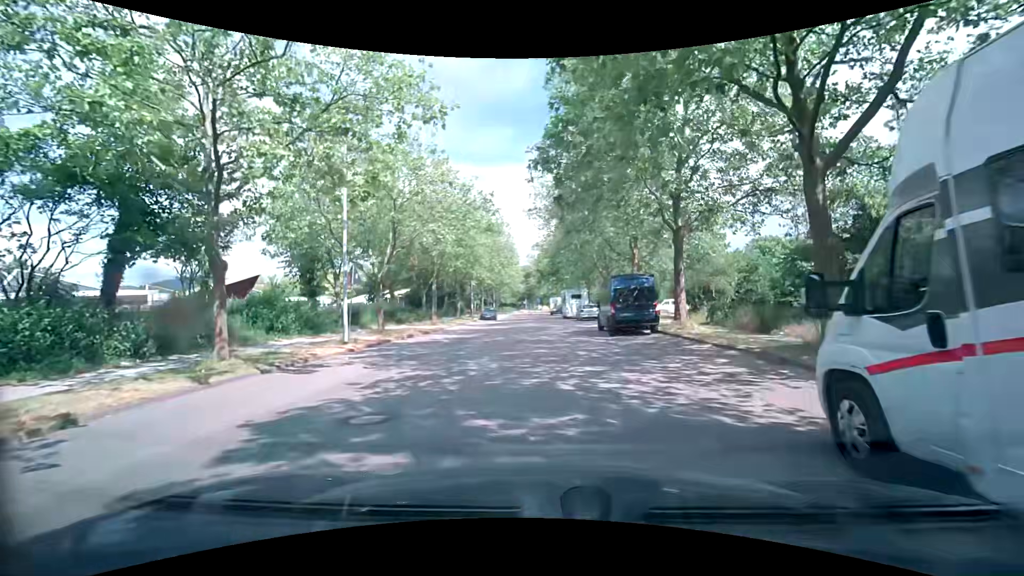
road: residential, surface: asphalt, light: Day
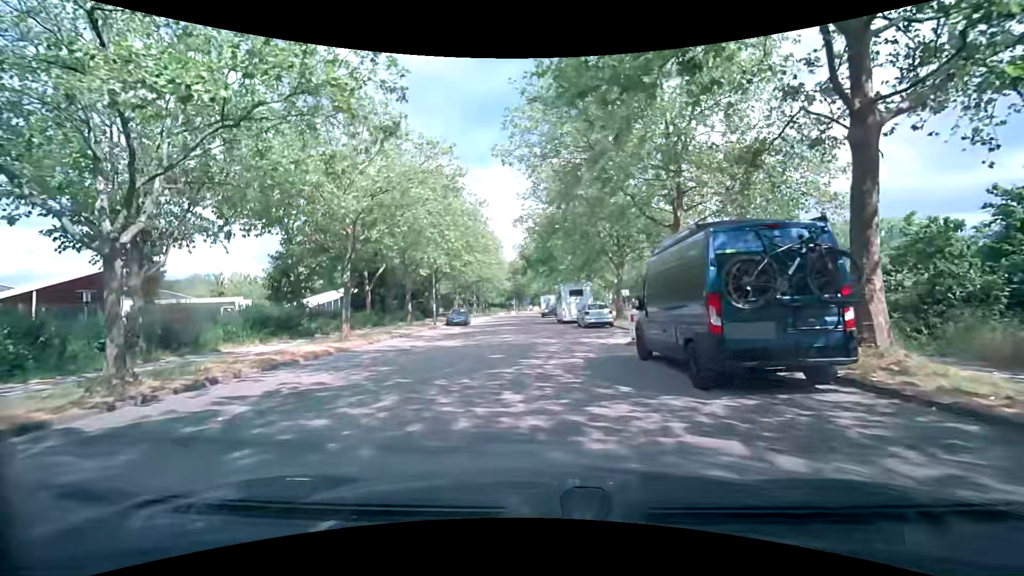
(+0.1, +14.2) m; 0°
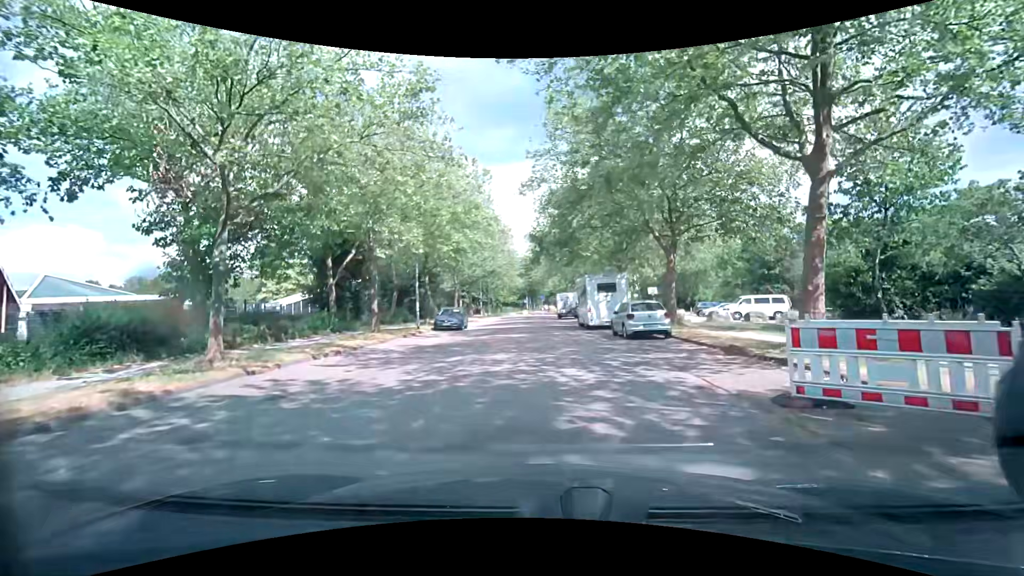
(0.0, +9.5) m; -3°
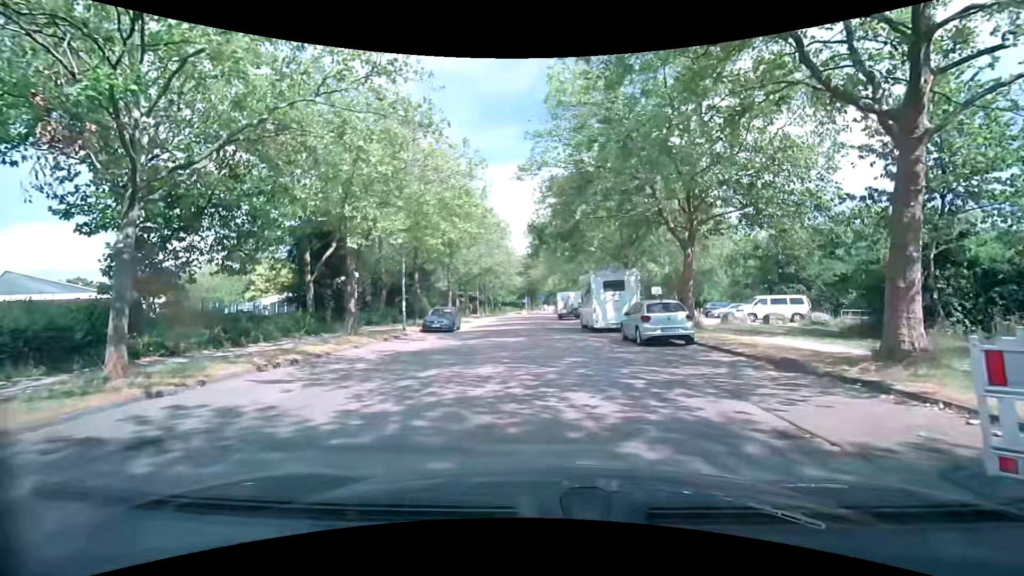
(+0.1, +2.8) m; +1°
